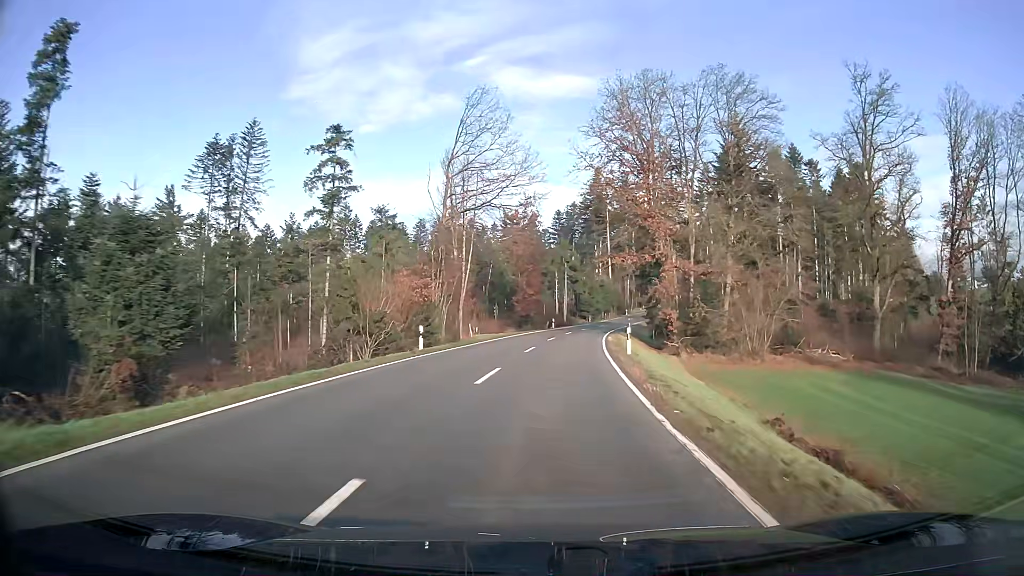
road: tertiary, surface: asphalt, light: Day
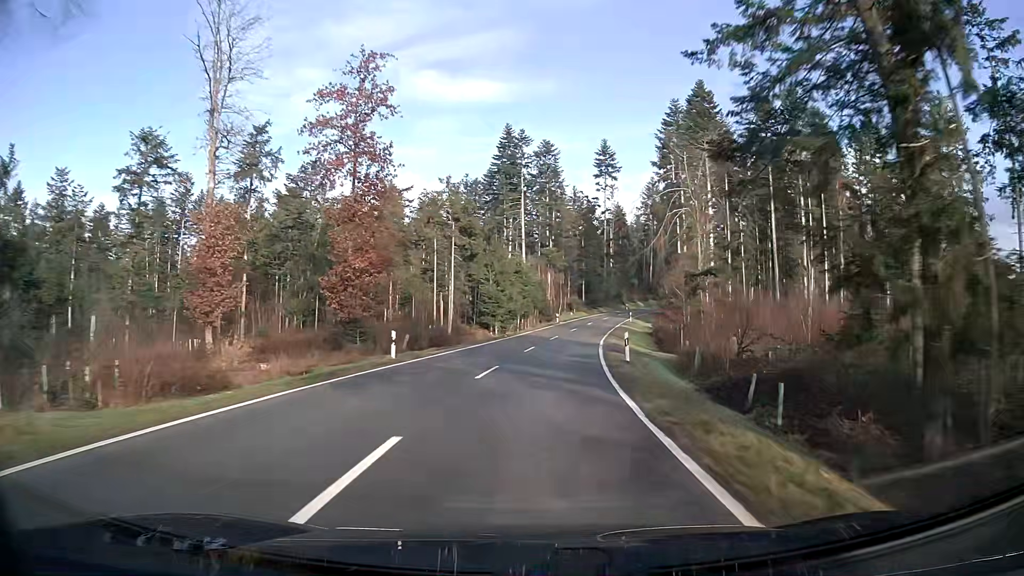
(+3.1, +45.6) m; +8°
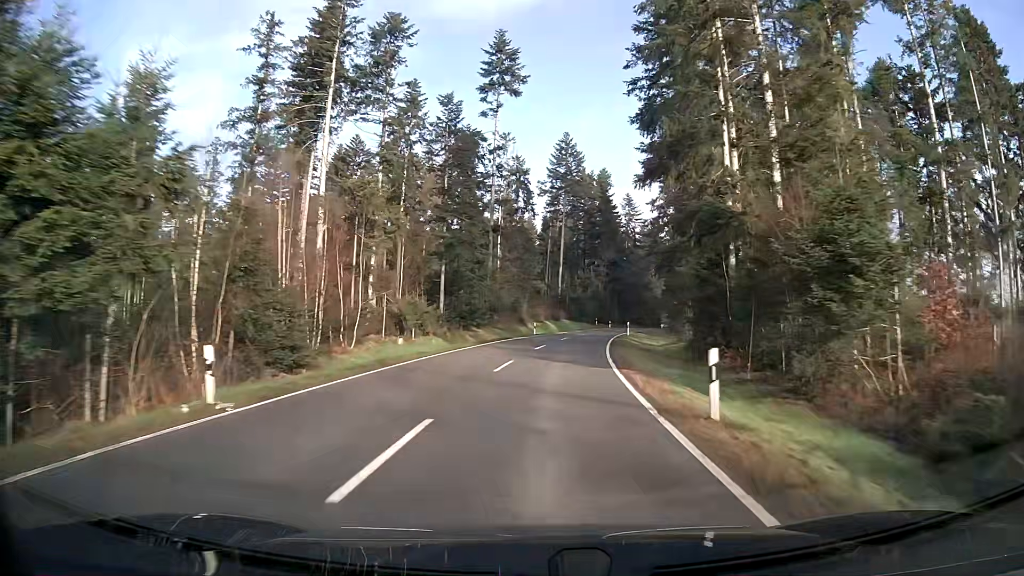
(+5.3, +57.9) m; +10°
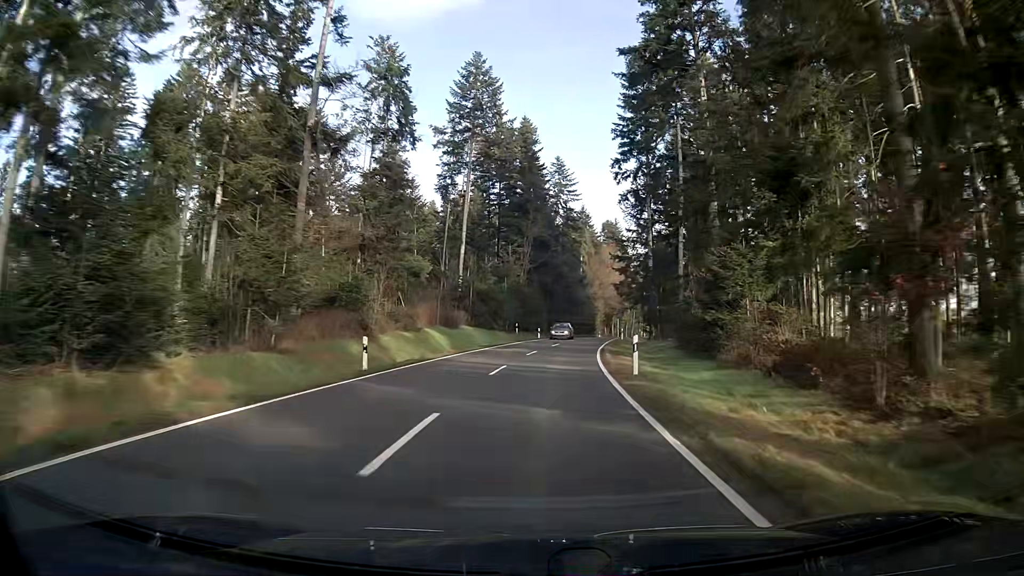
(+2.3, +34.9) m; +7°
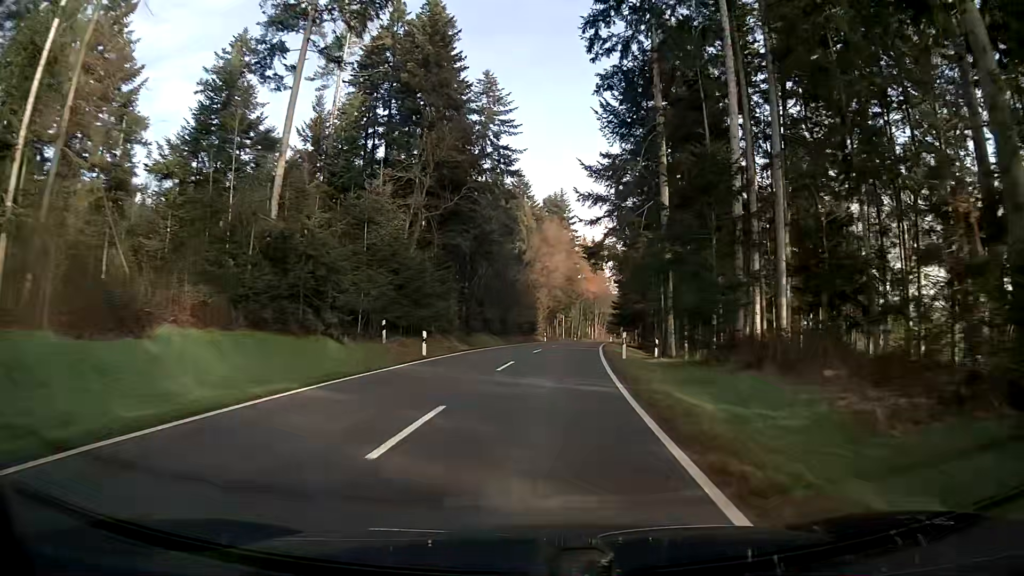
(+1.8, +35.0) m; +5°
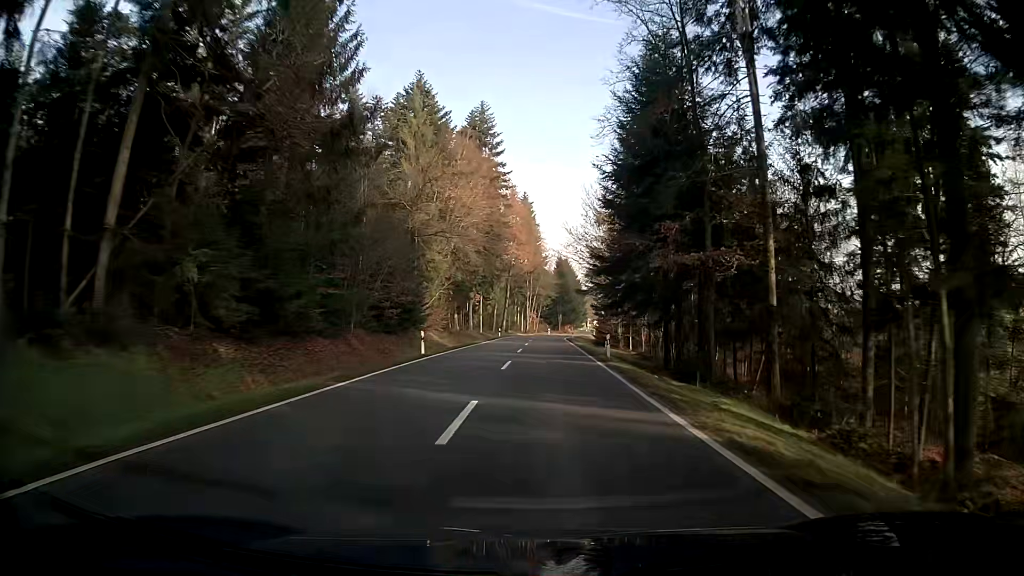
(+2.5, +46.7) m; +6°
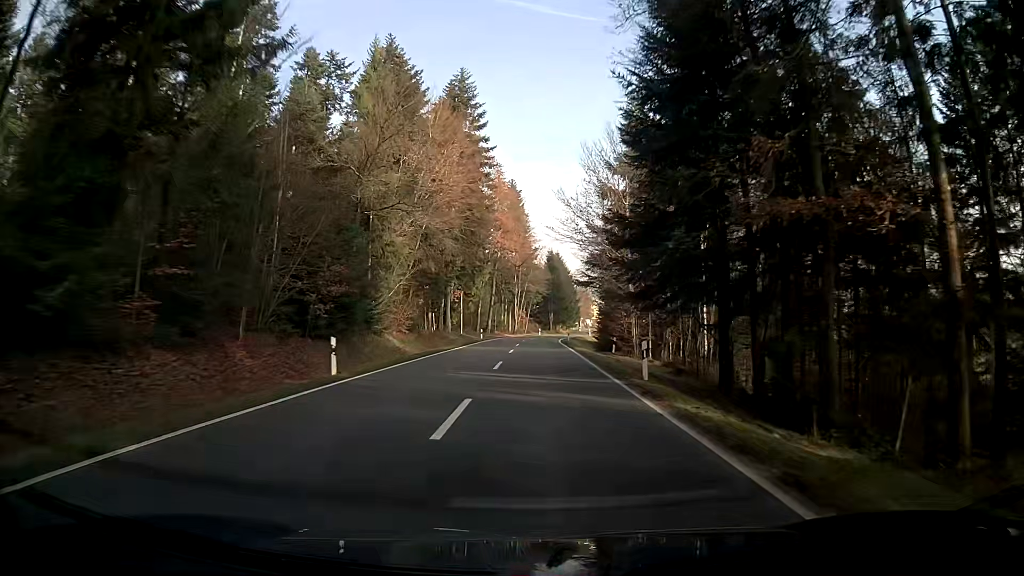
(+0.1, +11.6) m; +1°
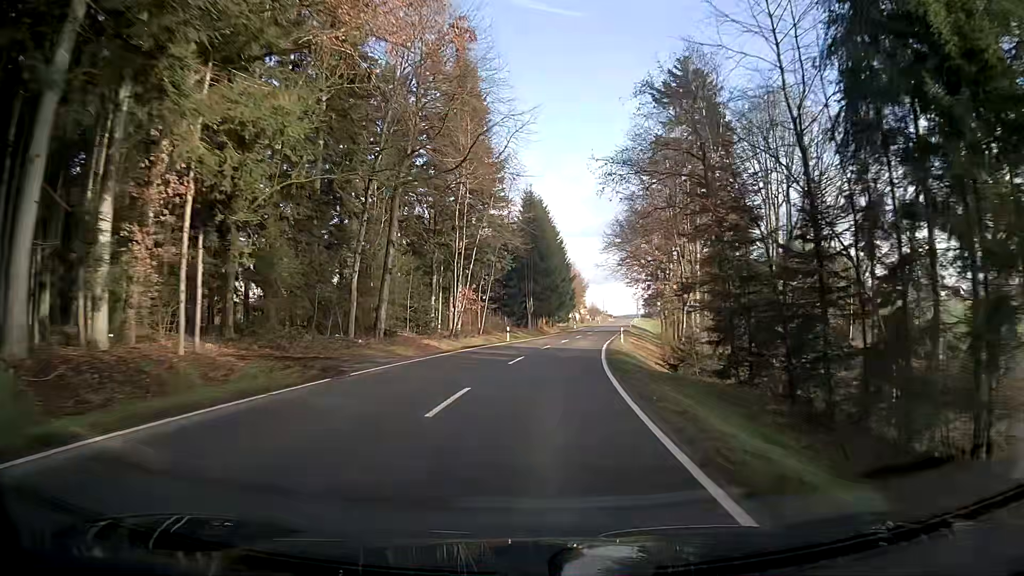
(+1.1, +58.2) m; +3°
